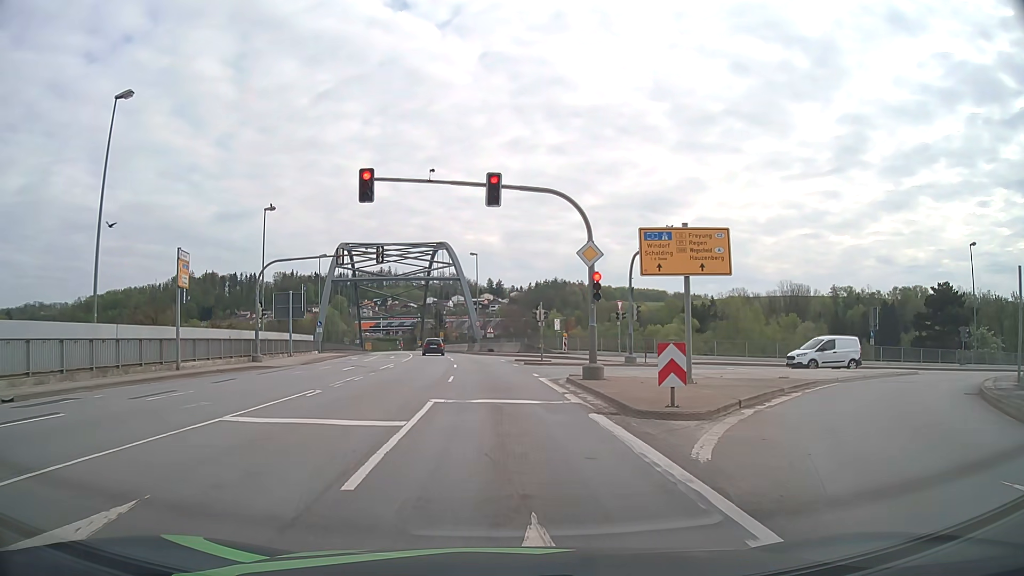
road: primary_link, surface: asphalt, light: Day
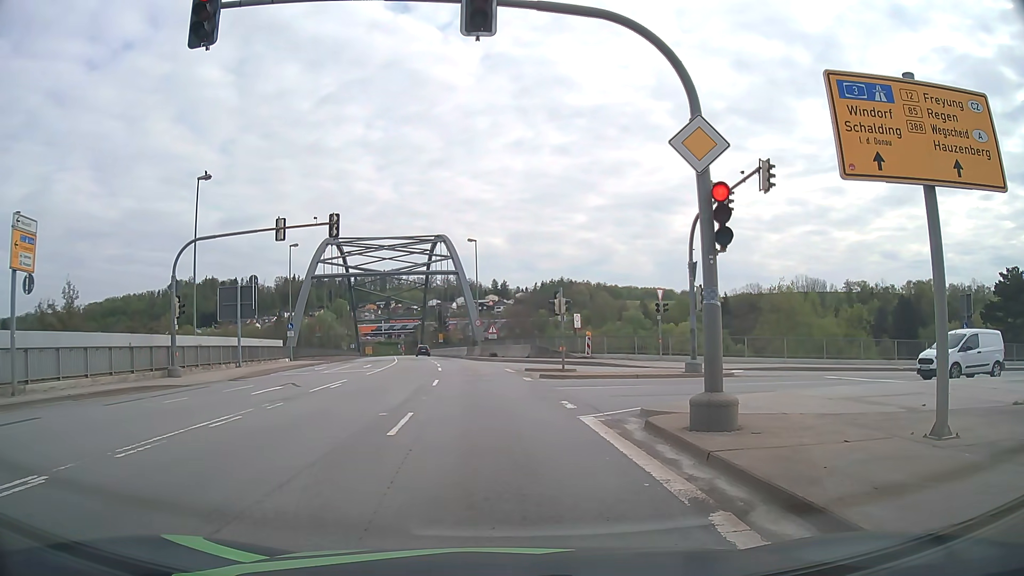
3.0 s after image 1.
(0.0, +10.5) m; -1°
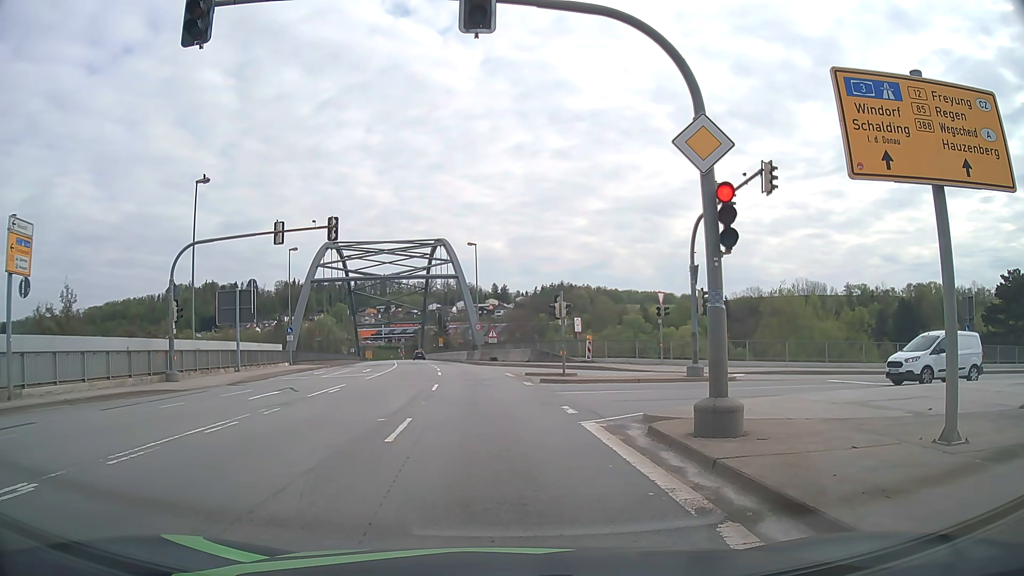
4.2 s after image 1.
(0.0, +0.2) m; 0°
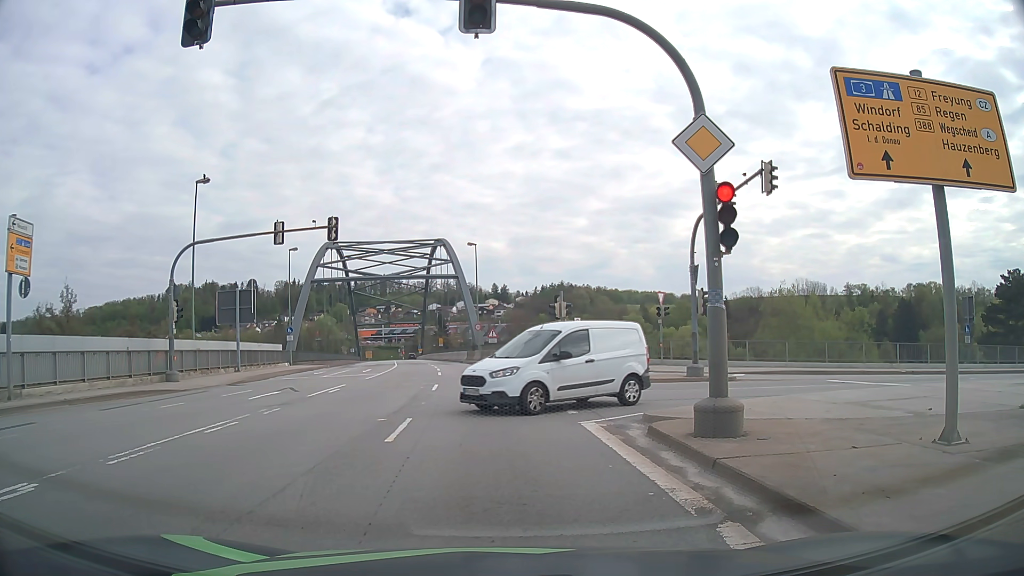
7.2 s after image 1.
(0.0, 0.0) m; 0°
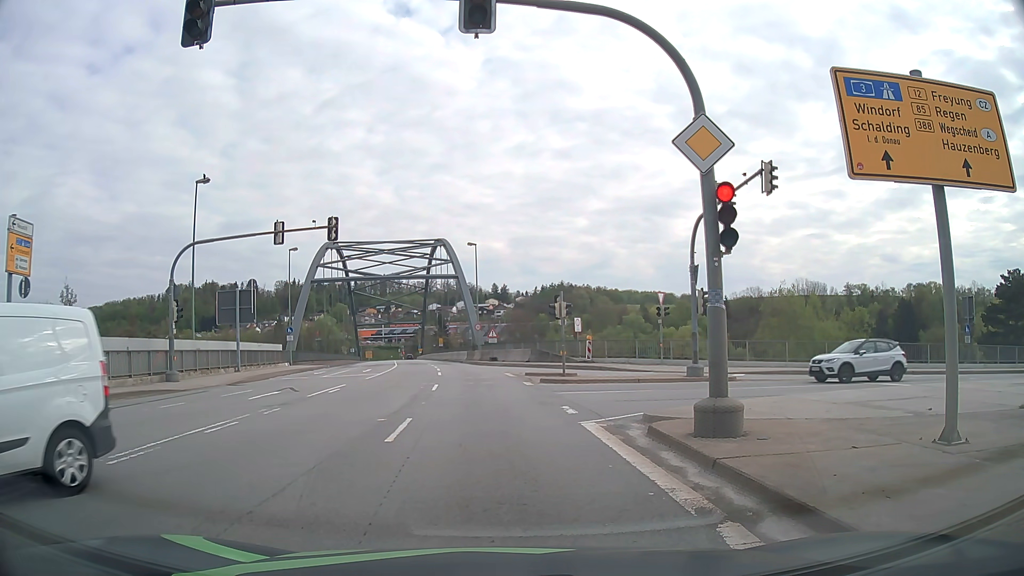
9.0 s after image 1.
(0.0, 0.0) m; 0°
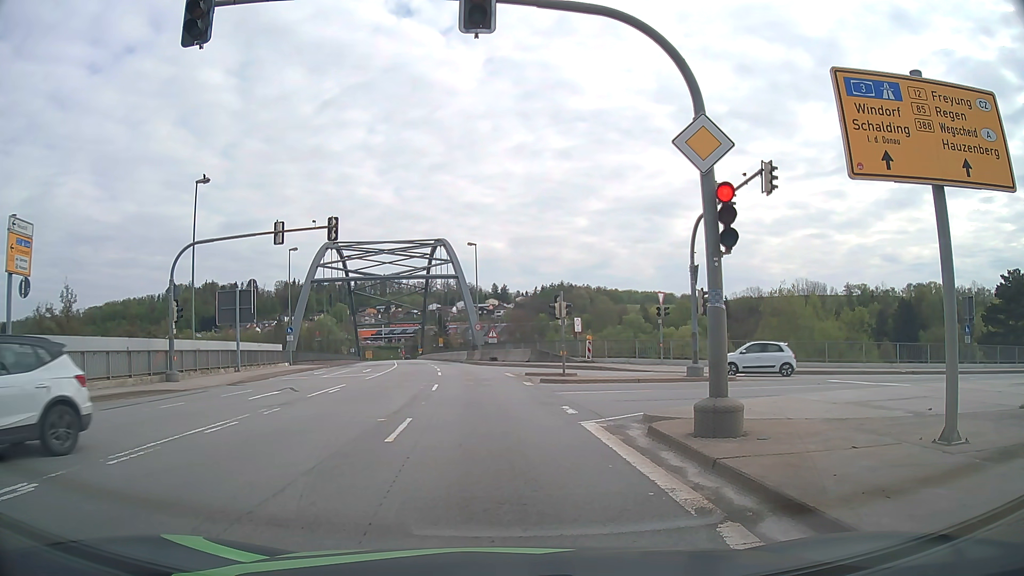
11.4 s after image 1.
(0.0, 0.0) m; 0°
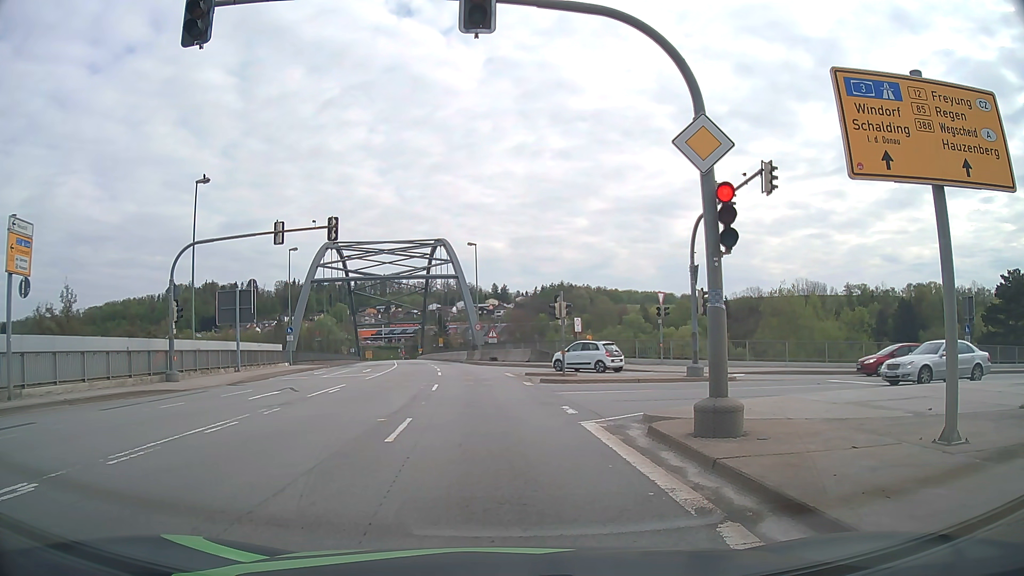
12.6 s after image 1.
(0.0, 0.0) m; 0°
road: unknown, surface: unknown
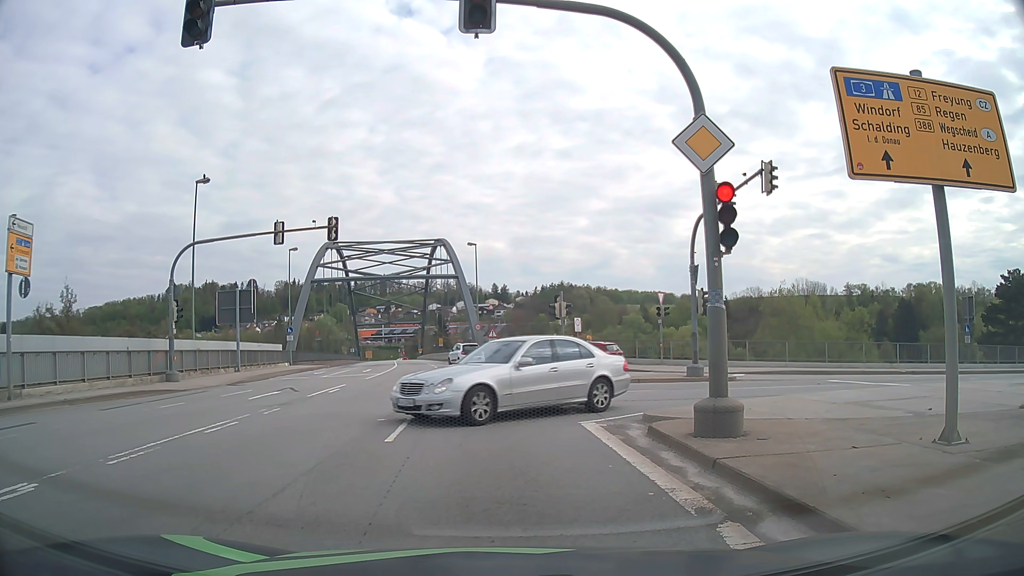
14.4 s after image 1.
(0.0, 0.0) m; 0°
(0, +10) (-1, +20) (-2, +30) (-3, +40) (-4, +50) (-5, +60) (-7, +70) (-9, +79) (-10, +89) (-12, +99) m
